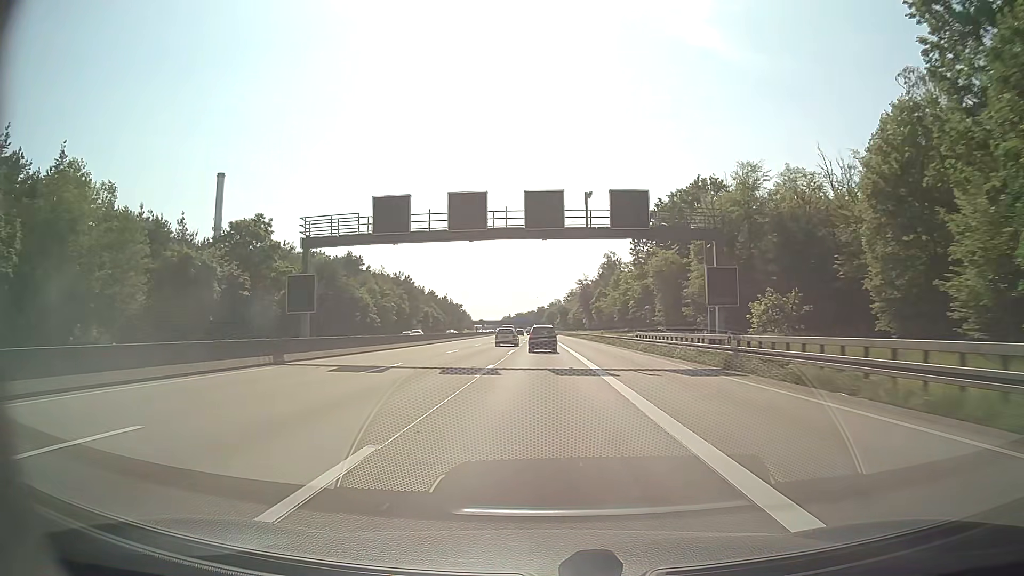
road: motorway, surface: asphalt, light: Day
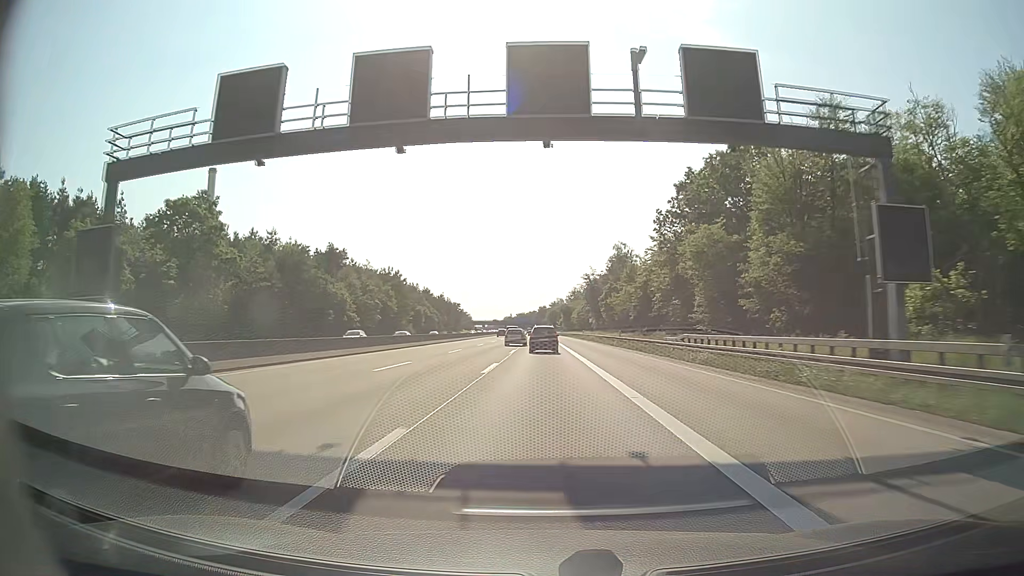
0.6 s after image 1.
(0.0, +16.6) m; 0°
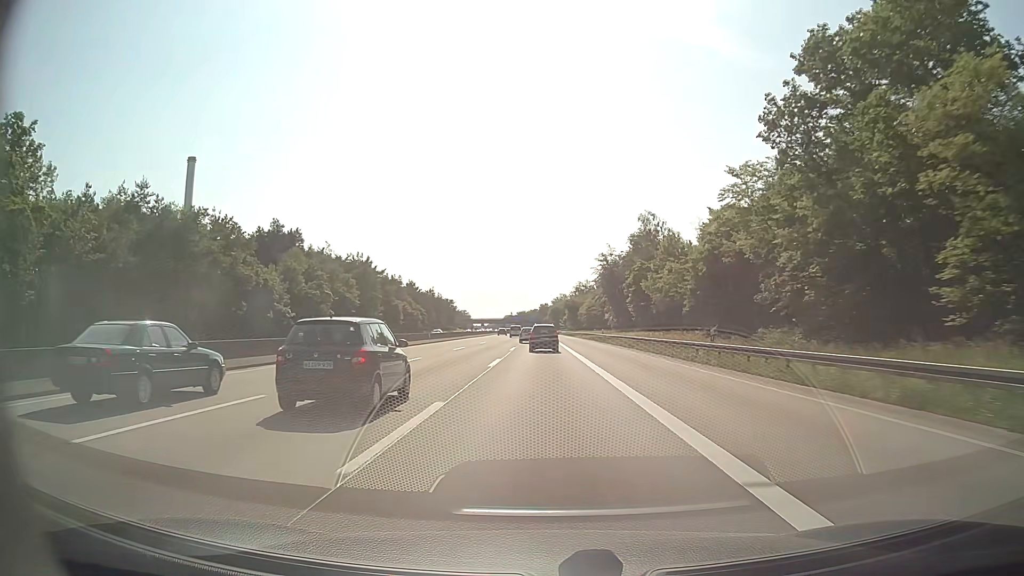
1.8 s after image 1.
(0.0, +33.0) m; 0°
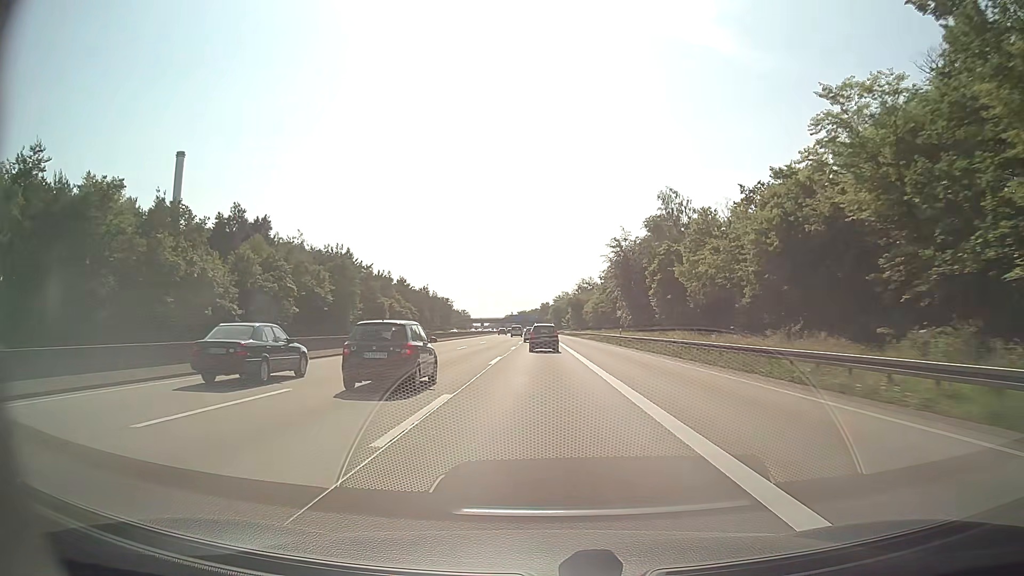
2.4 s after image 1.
(0.0, +16.4) m; 0°
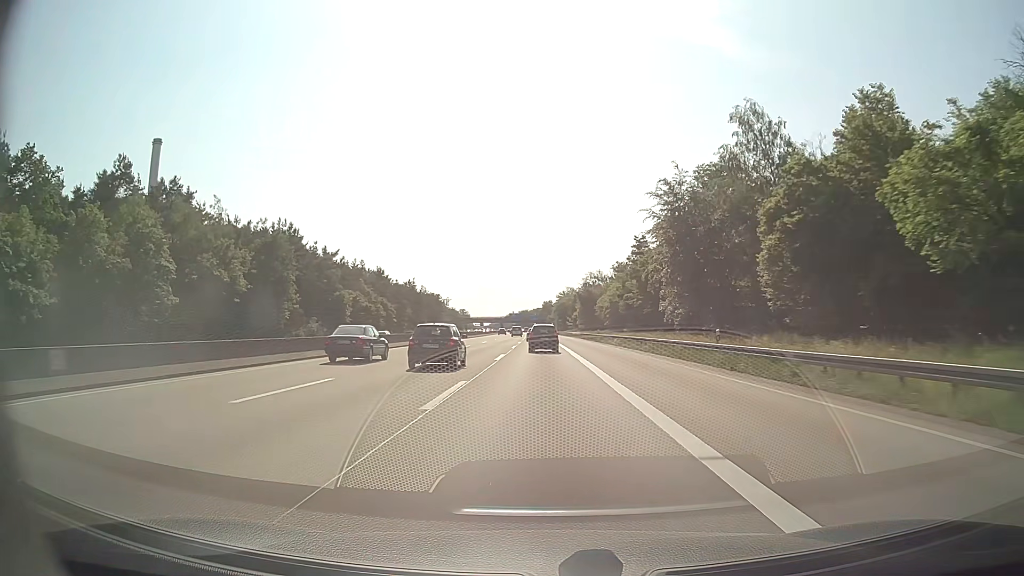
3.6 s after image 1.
(-0.1, +32.7) m; 0°
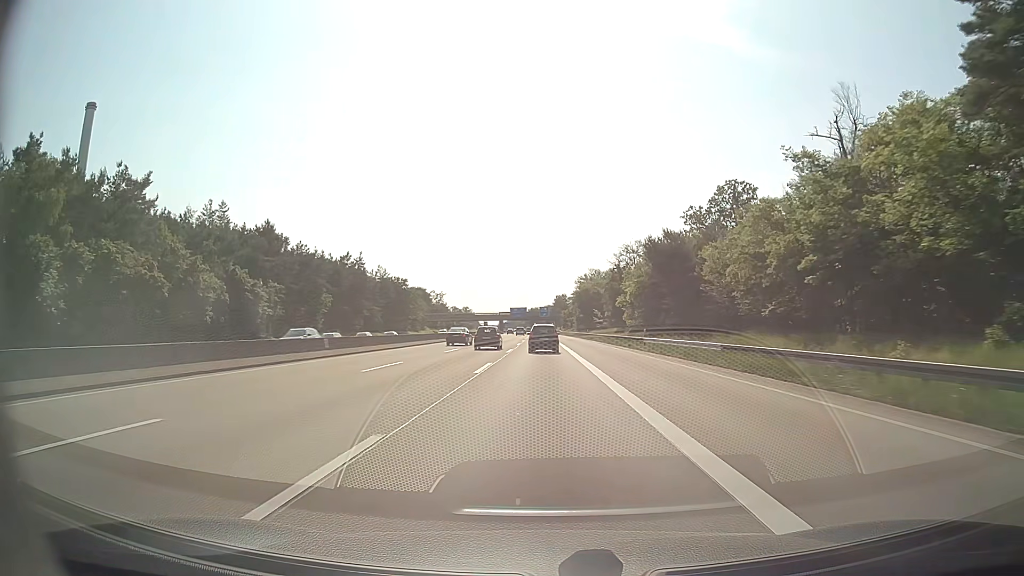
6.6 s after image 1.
(-0.5, +81.1) m; -1°
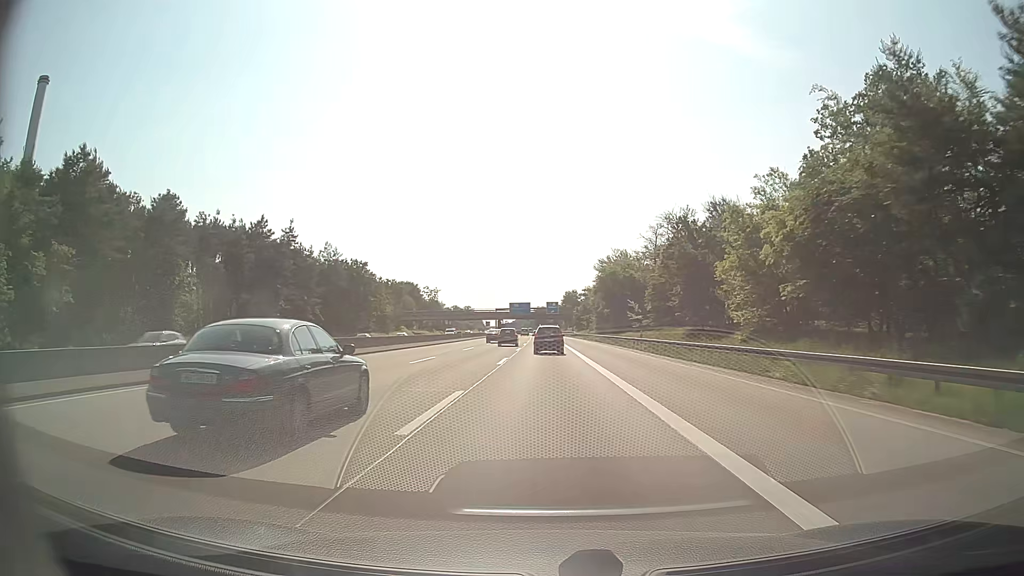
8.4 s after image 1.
(-0.4, +48.2) m; -1°
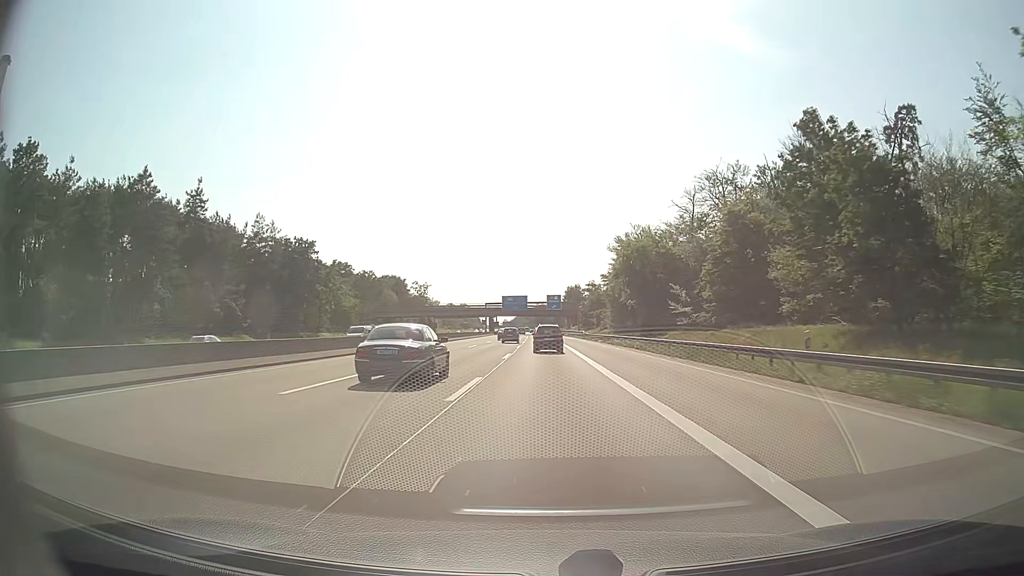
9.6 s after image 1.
(0.0, +31.9) m; 0°
(0, +10) (0, +20) (0, +30) (0, +40) (0, +50) (0, +60) (0, +70) (0, +80) (0, +90) (-1, +100) m
